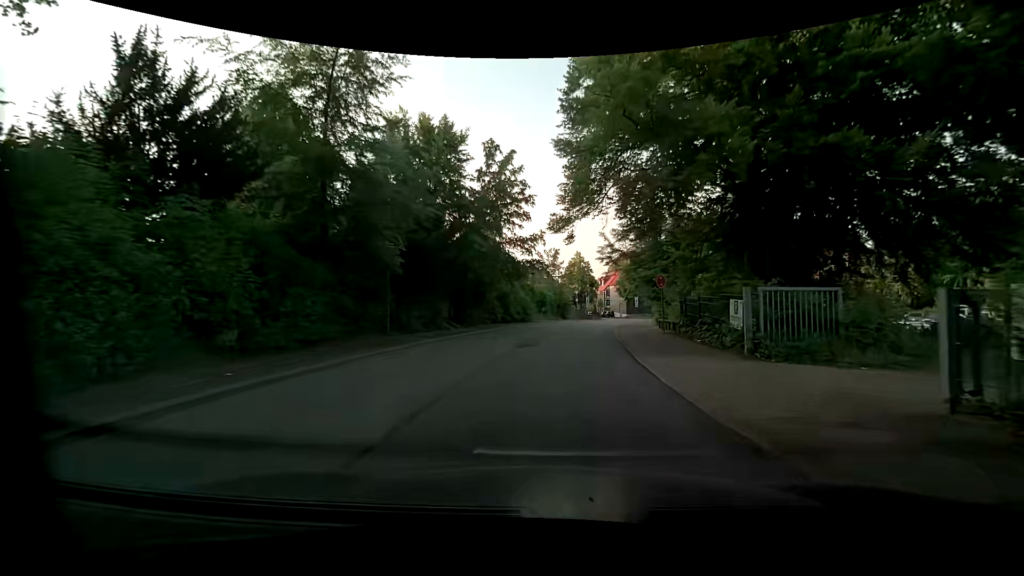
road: unclassified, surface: asphalt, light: Day
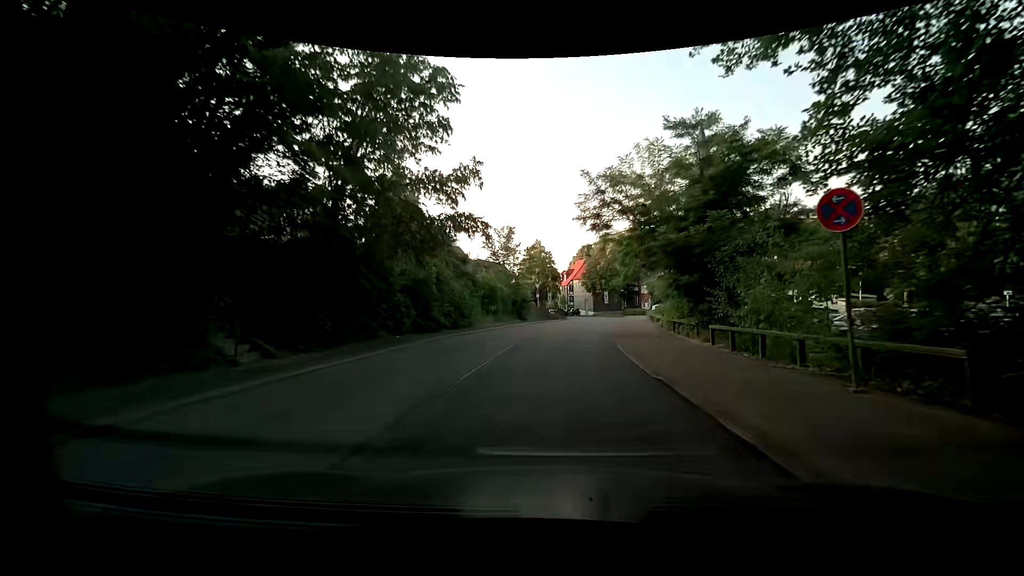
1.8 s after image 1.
(+0.8, +16.7) m; +5°
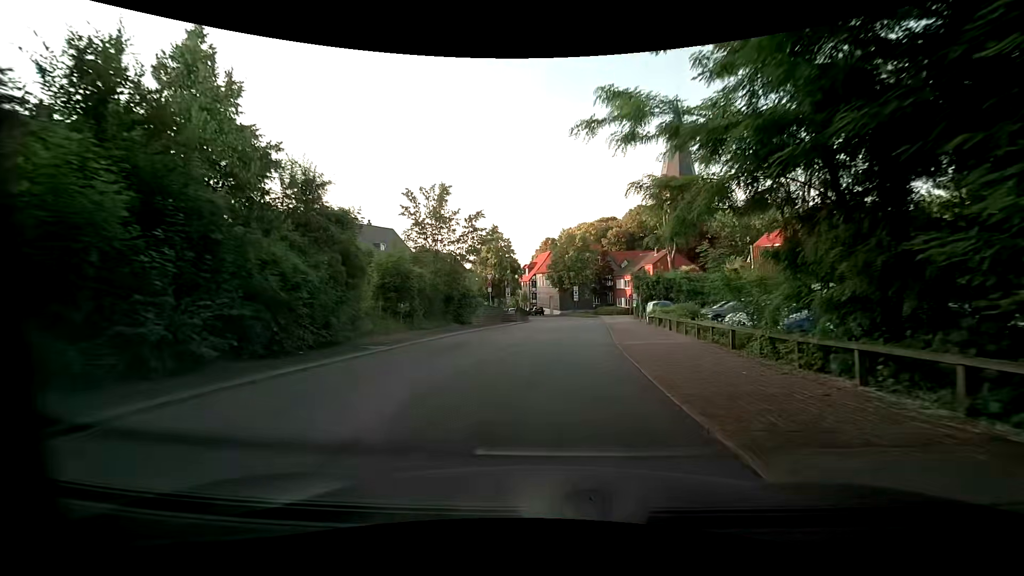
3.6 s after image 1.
(+0.8, +16.2) m; +4°
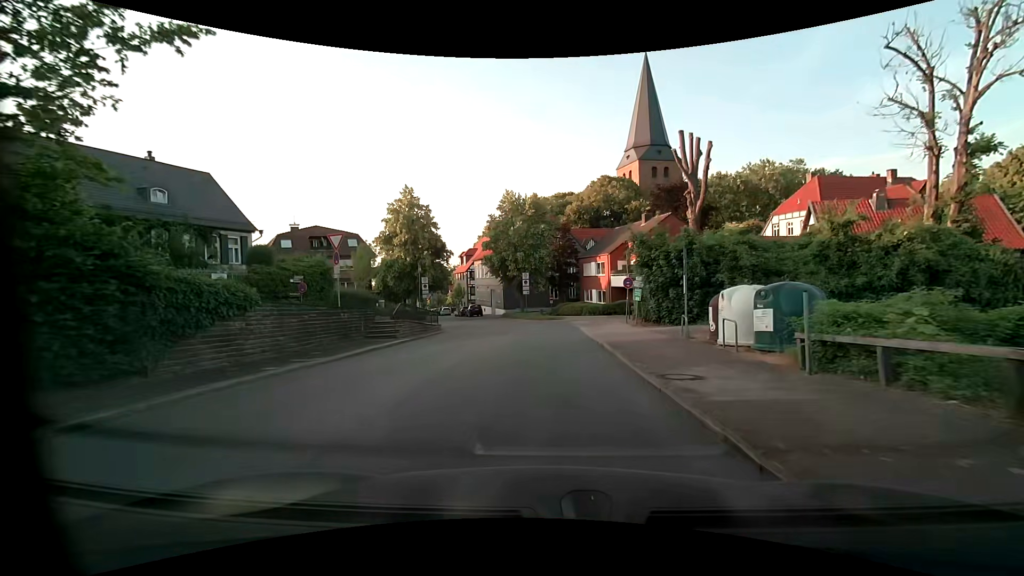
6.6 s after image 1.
(+1.6, +25.1) m; +6°
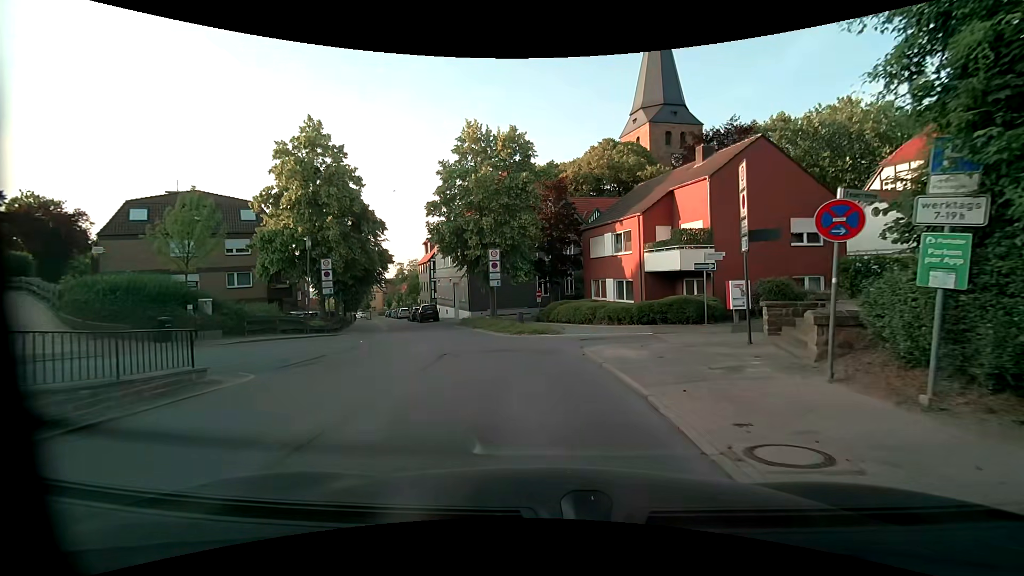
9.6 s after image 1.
(+0.2, +20.3) m; 0°
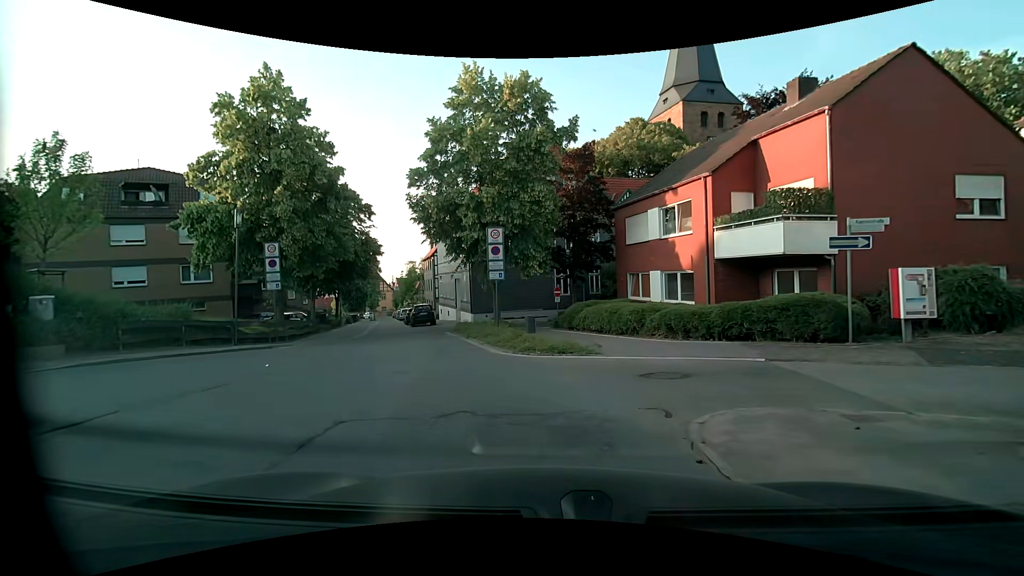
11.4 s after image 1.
(0.0, +7.9) m; -2°
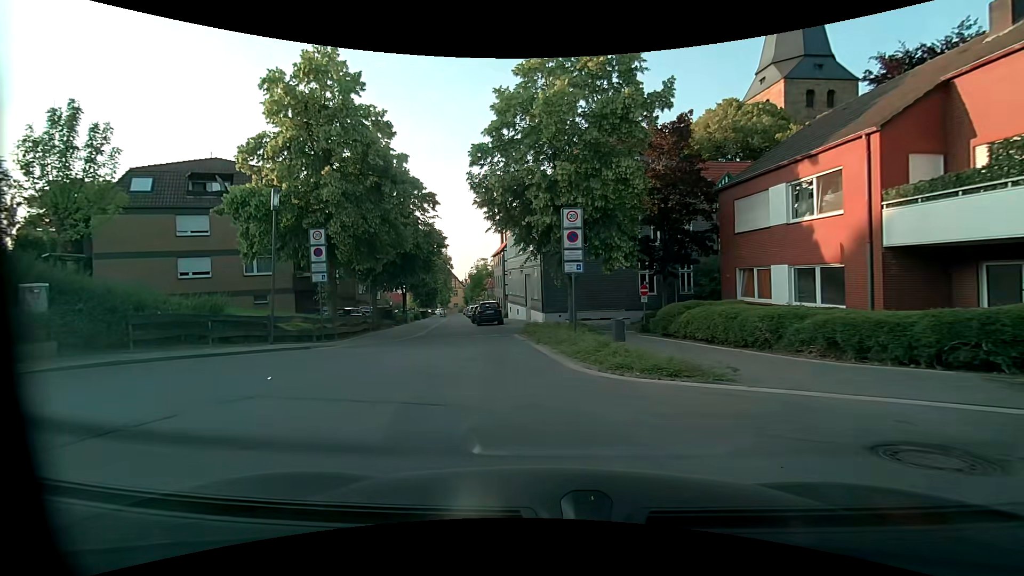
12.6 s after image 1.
(-0.2, +3.7) m; -8°
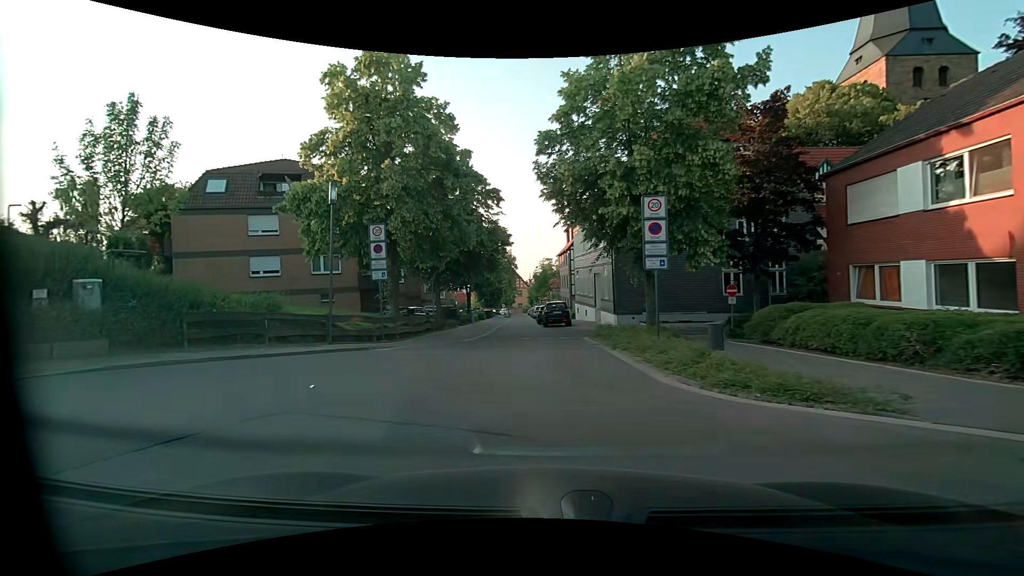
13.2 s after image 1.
(-0.1, +1.7) m; -8°
